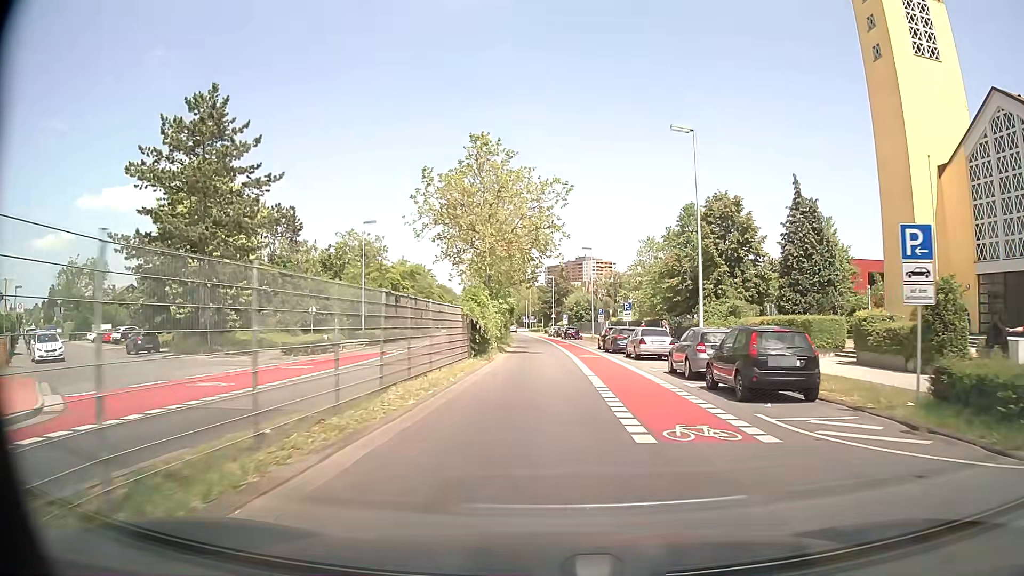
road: secondary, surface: asphalt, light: Day
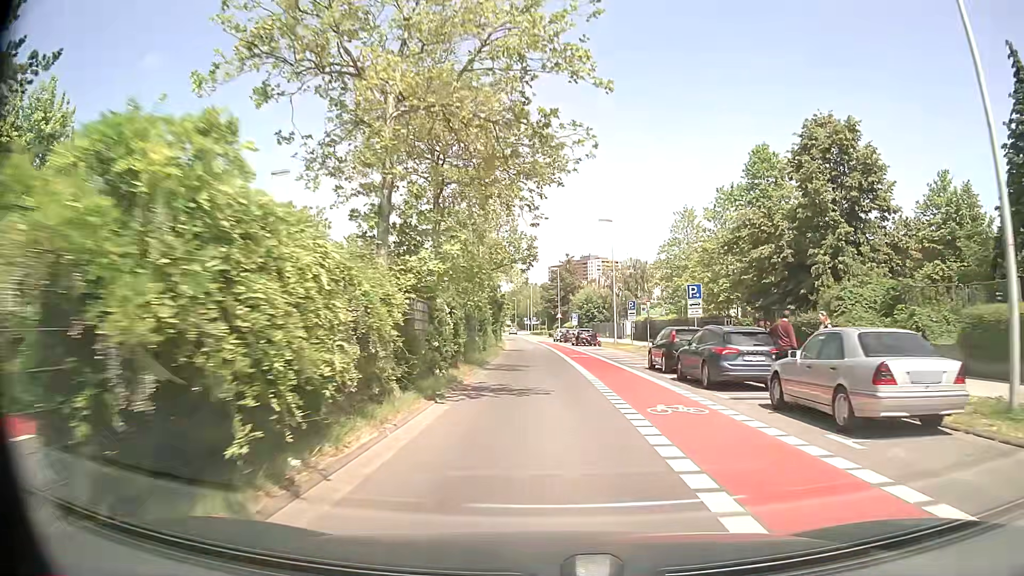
(+0.1, +20.9) m; 0°
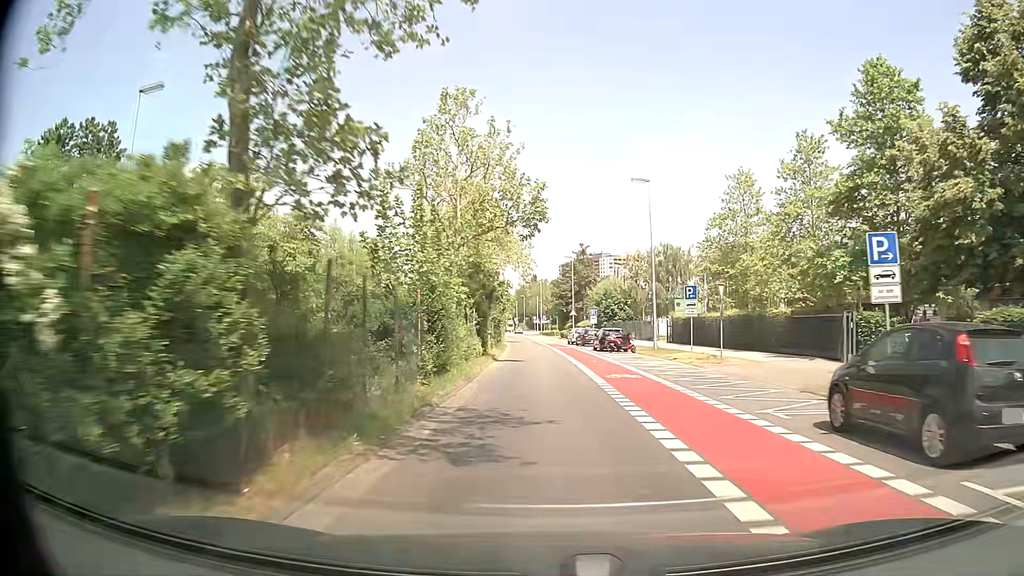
(-0.1, +15.1) m; -1°
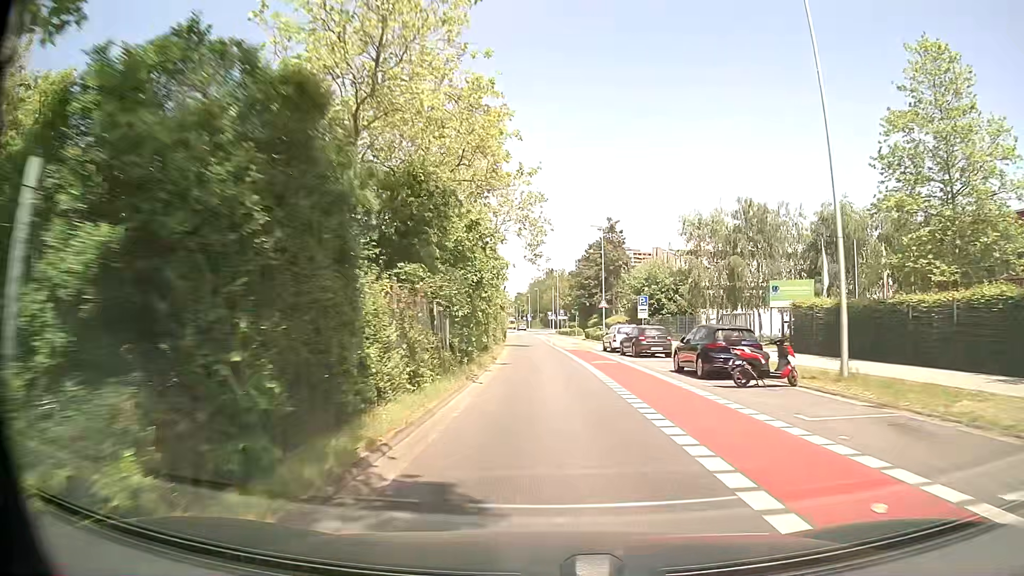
(-0.4, +23.9) m; -2°
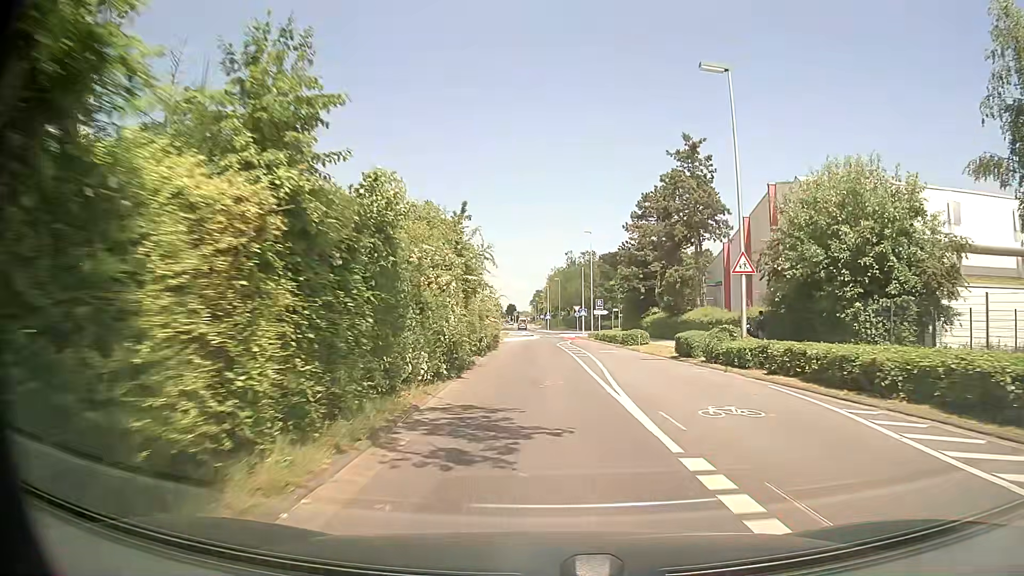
(-0.5, +38.2) m; -2°
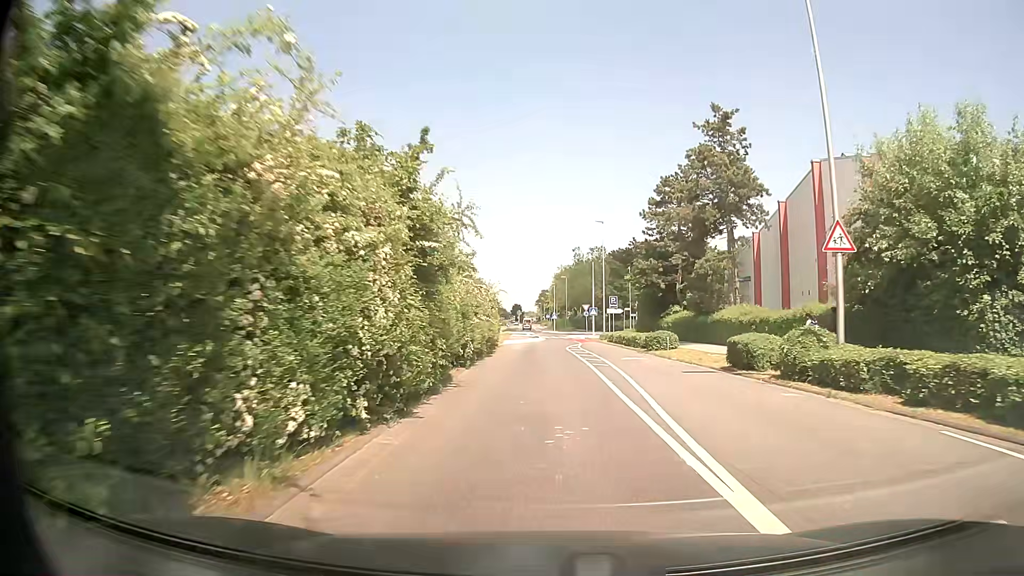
(0.0, +7.1) m; -1°
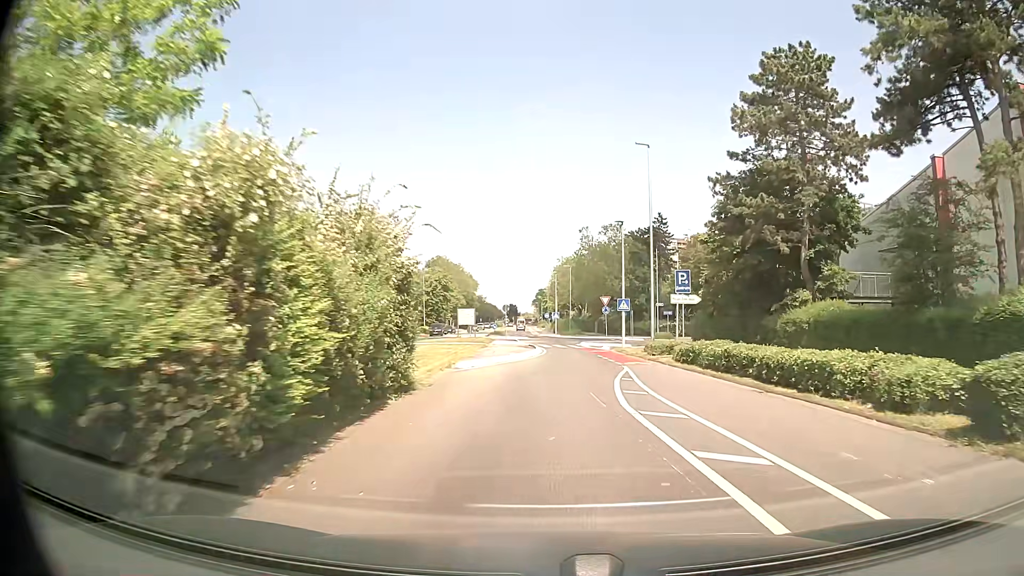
(-0.1, +26.5) m; 0°
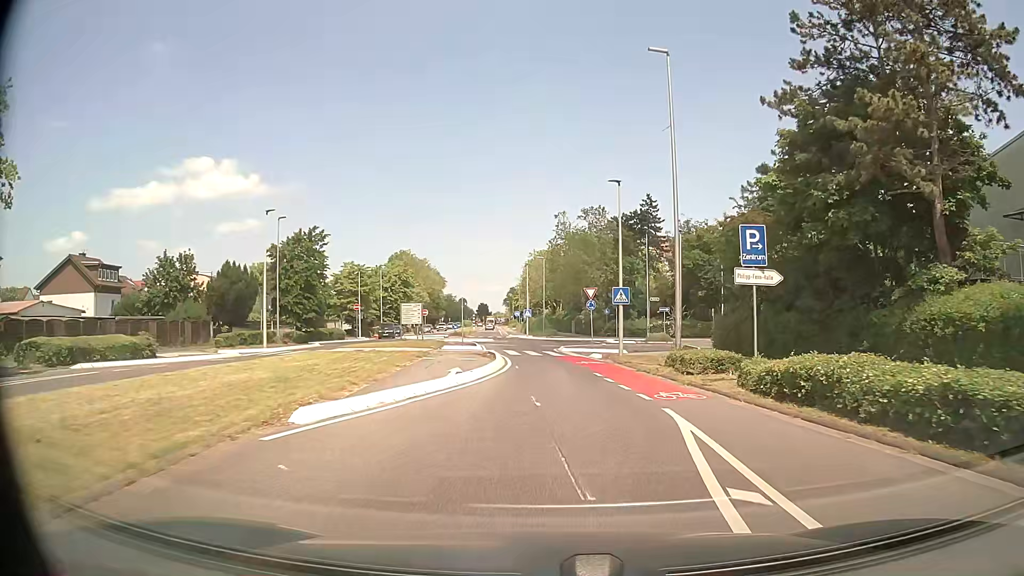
(+0.2, +12.1) m; +3°
(0, +10) (0, +20) (-1, +30) (-1, +40) (+2, +49) (+12, +51) (+22, +52) (+32, +52) (+42, +52) (+52, +52) m
